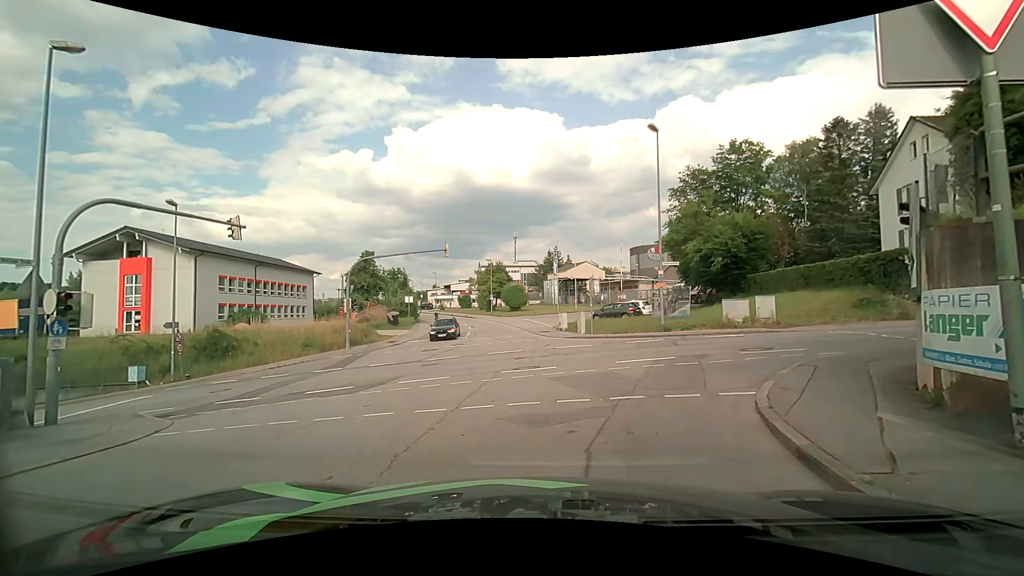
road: residential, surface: asphalt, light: Day
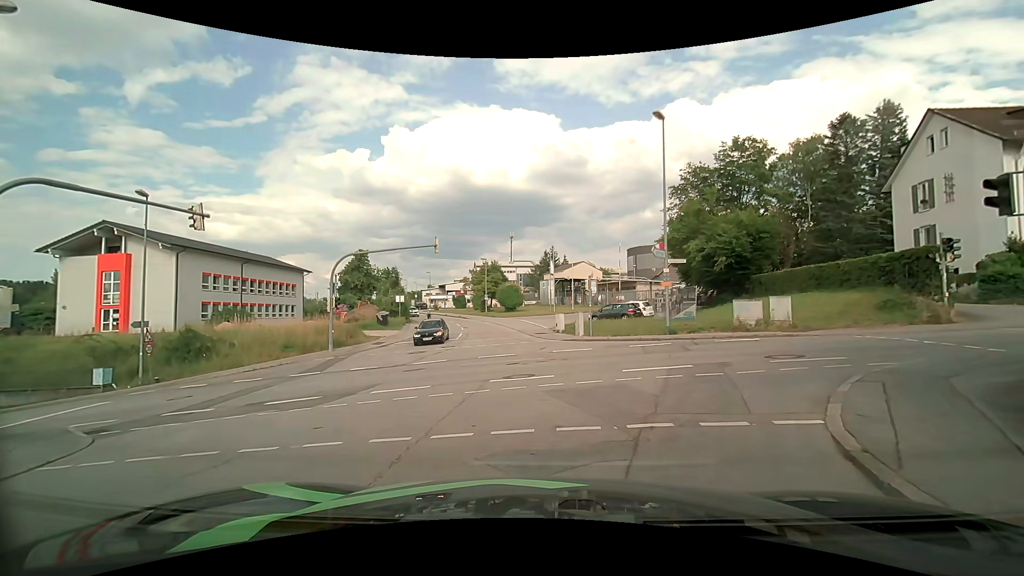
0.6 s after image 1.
(0.0, +2.0) m; 0°
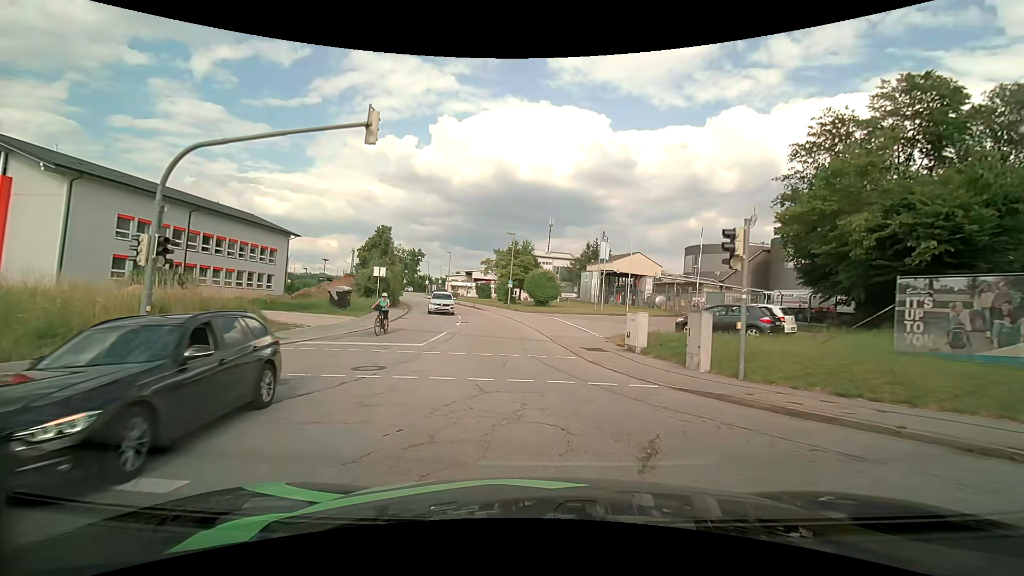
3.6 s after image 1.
(-0.3, +17.3) m; -3°
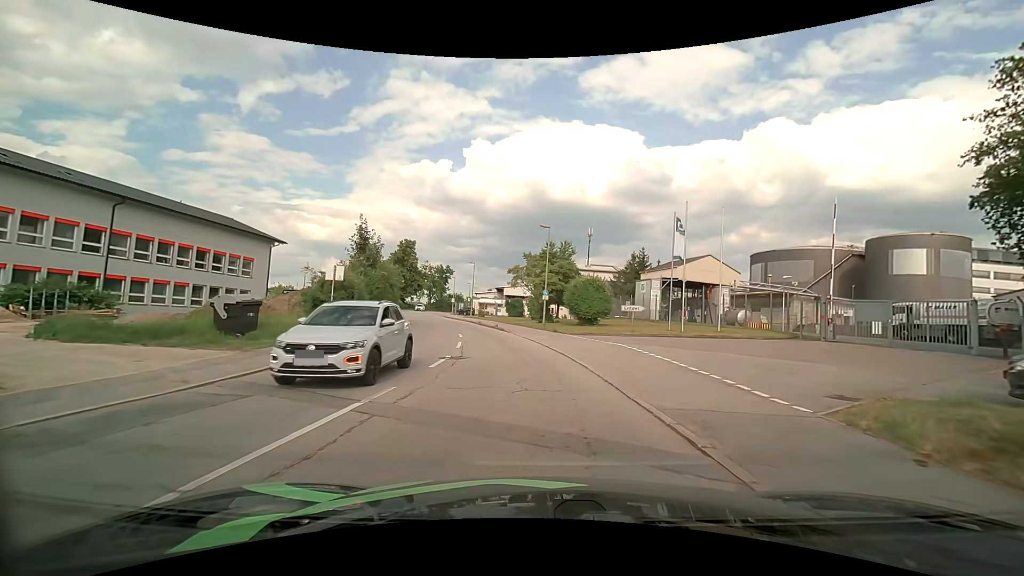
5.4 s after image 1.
(-0.5, +13.9) m; -4°
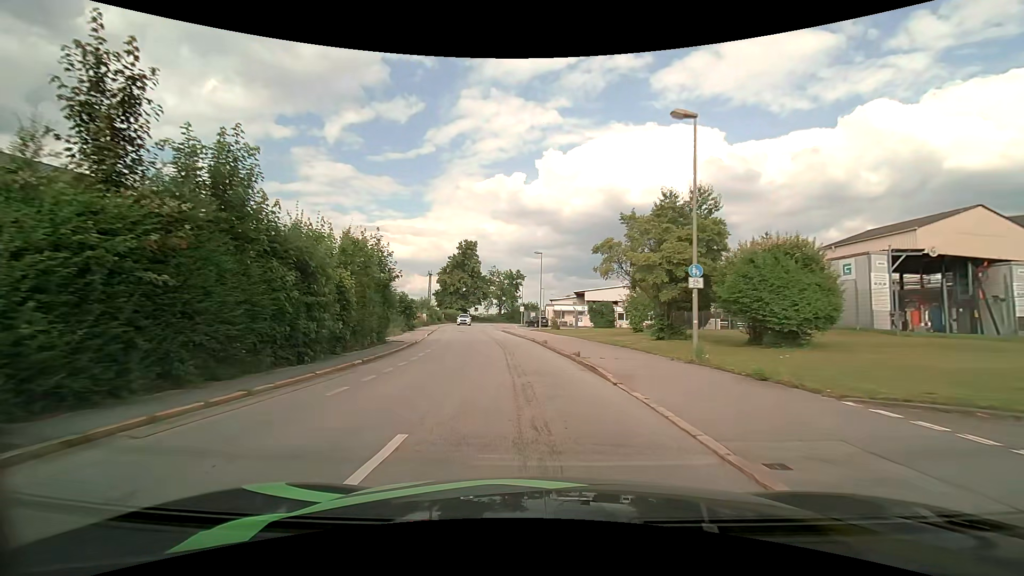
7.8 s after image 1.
(-1.4, +21.8) m; -9°
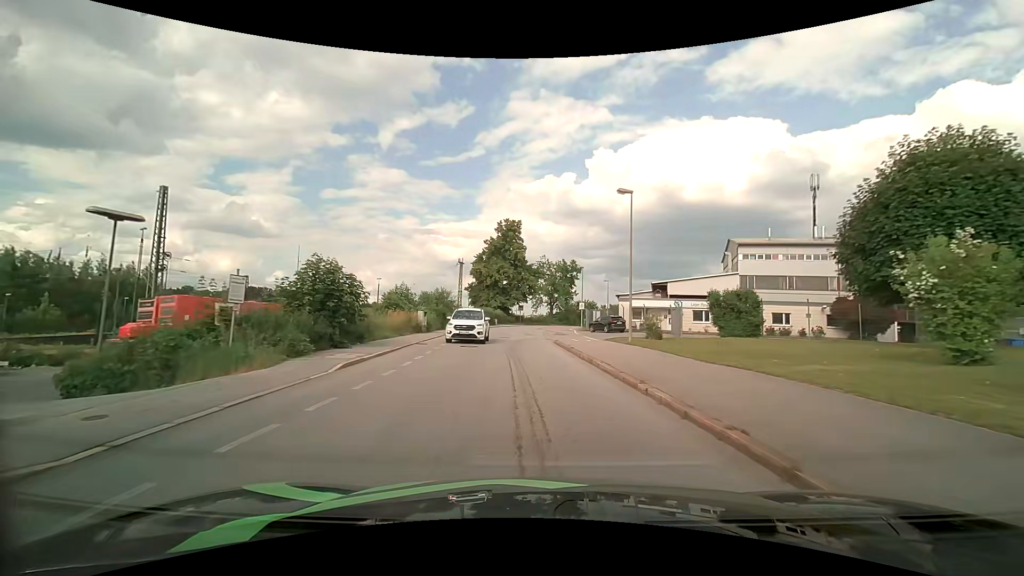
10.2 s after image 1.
(-1.8, +24.2) m; -6°
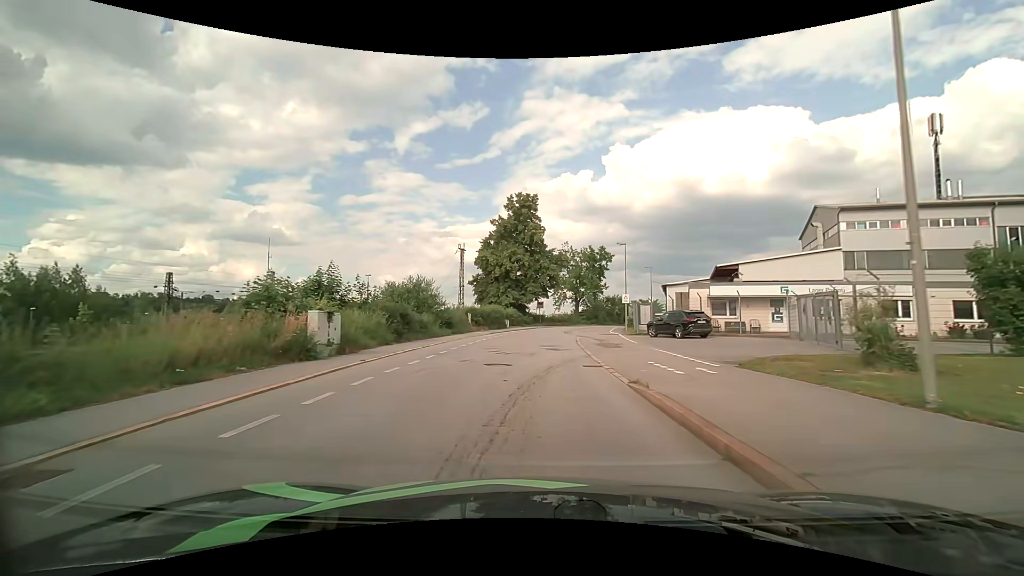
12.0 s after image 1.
(-0.4, +18.1) m; -2°
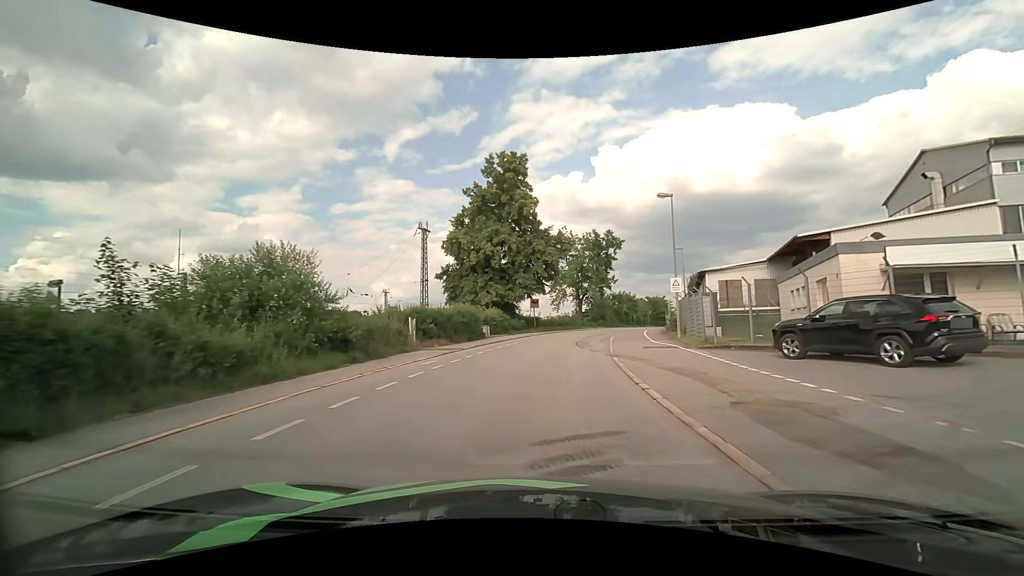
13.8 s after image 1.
(0.0, +17.9) m; +1°
(0, +10) (+1, +20) (+2, +30) (+3, +40) (+5, +50) (+8, +59) (+11, +69) (+15, +78) (+18, +87) (+22, +97) m
